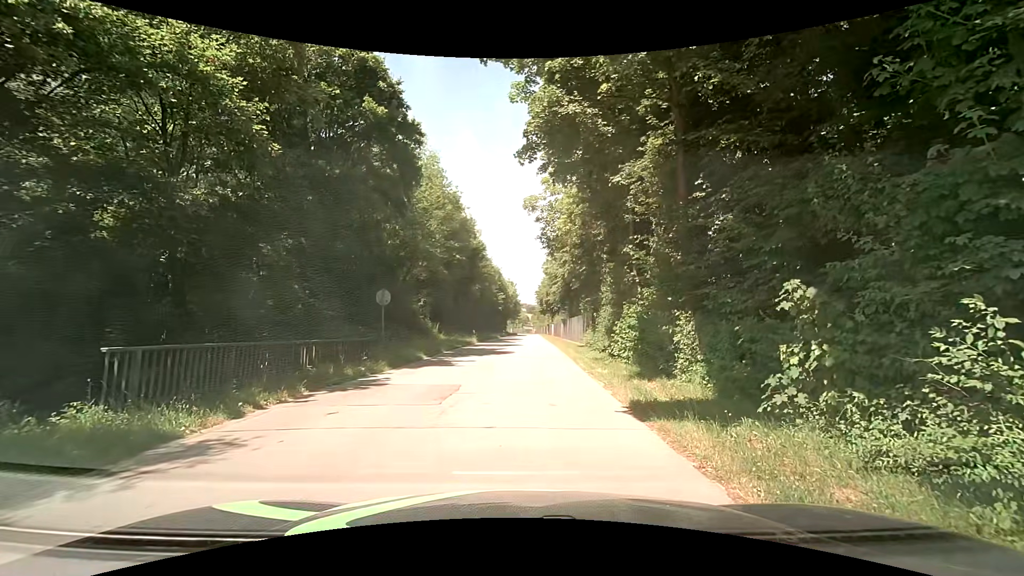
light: Day
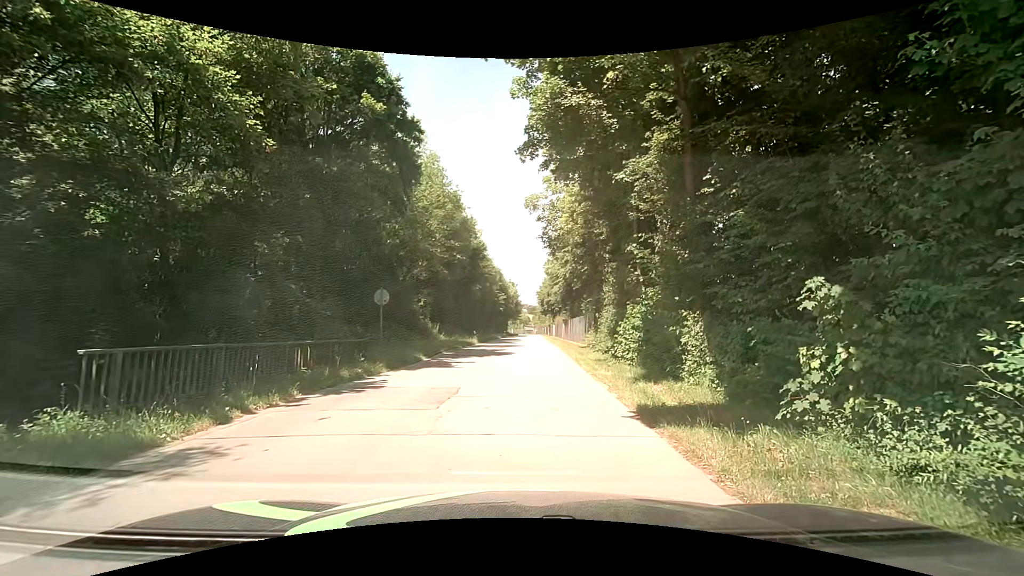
(0.0, +0.3) m; 0°
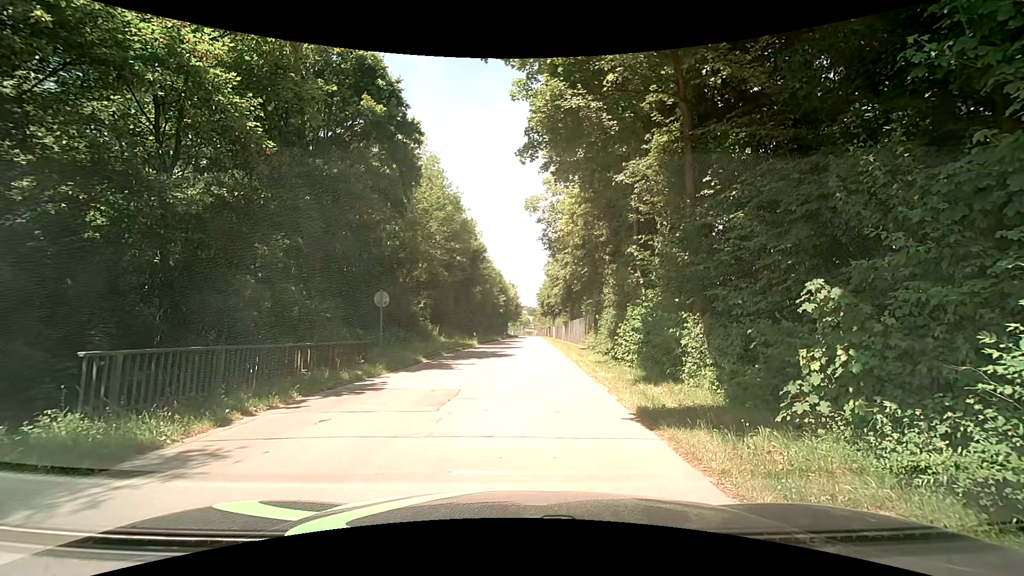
(0.0, +0.1) m; 0°
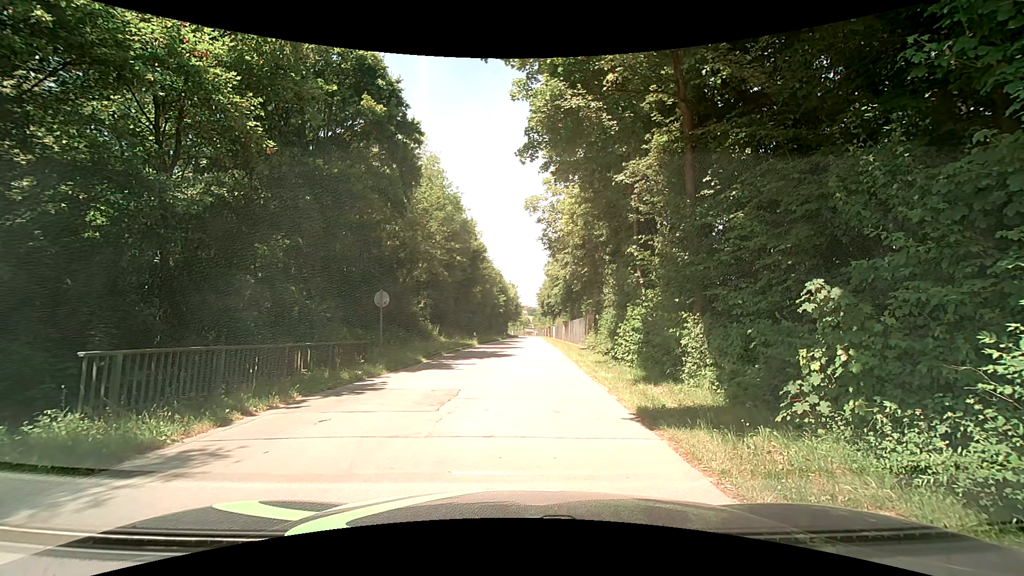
(0.0, 0.0) m; 0°
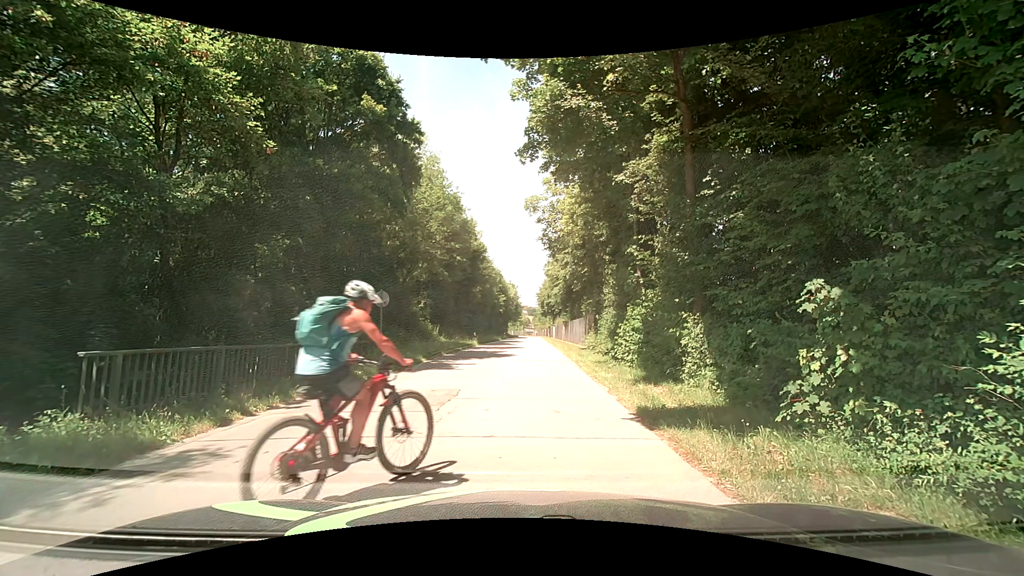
(0.0, 0.0) m; 0°
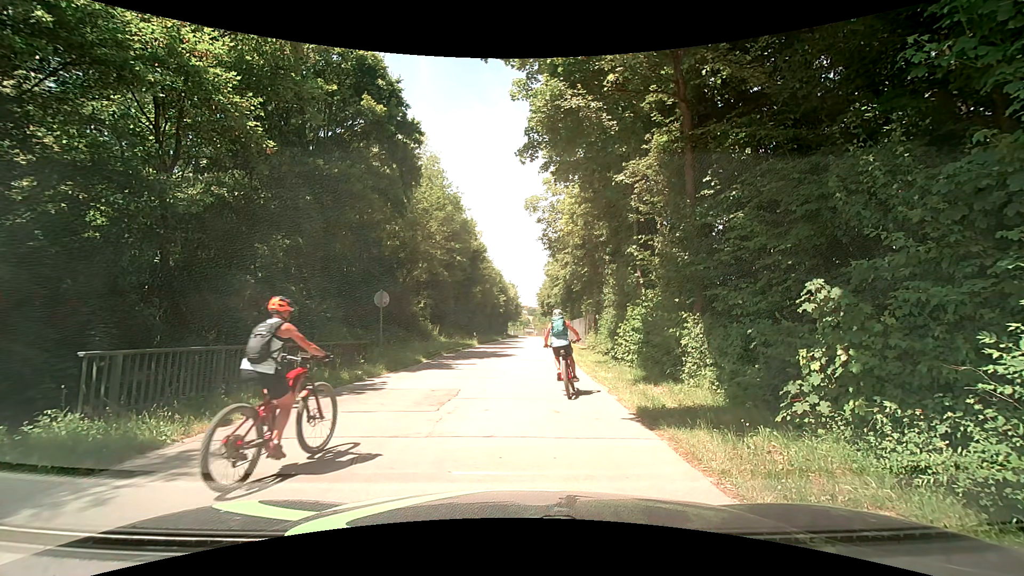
(0.0, 0.0) m; 0°
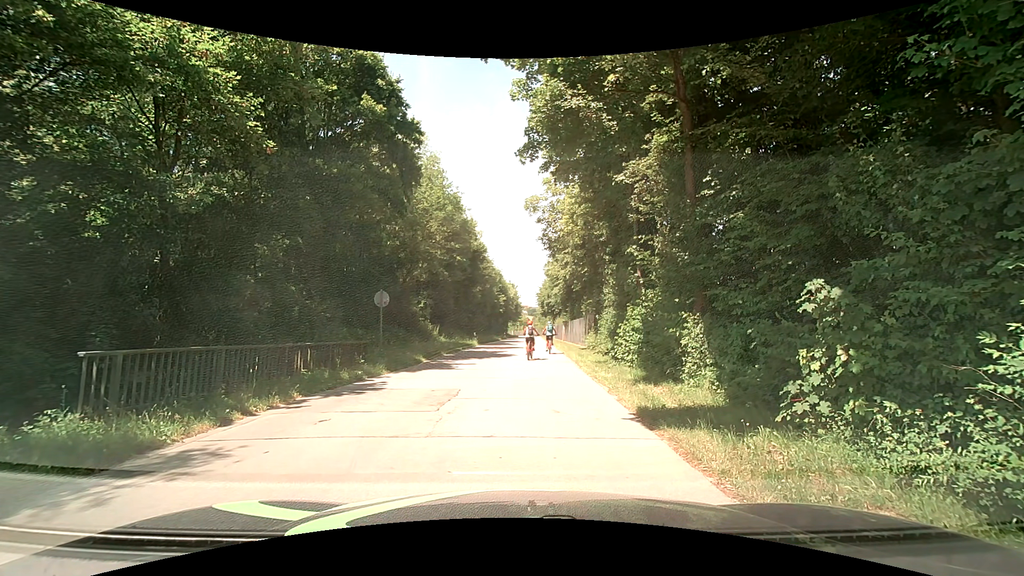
(0.0, 0.0) m; 0°
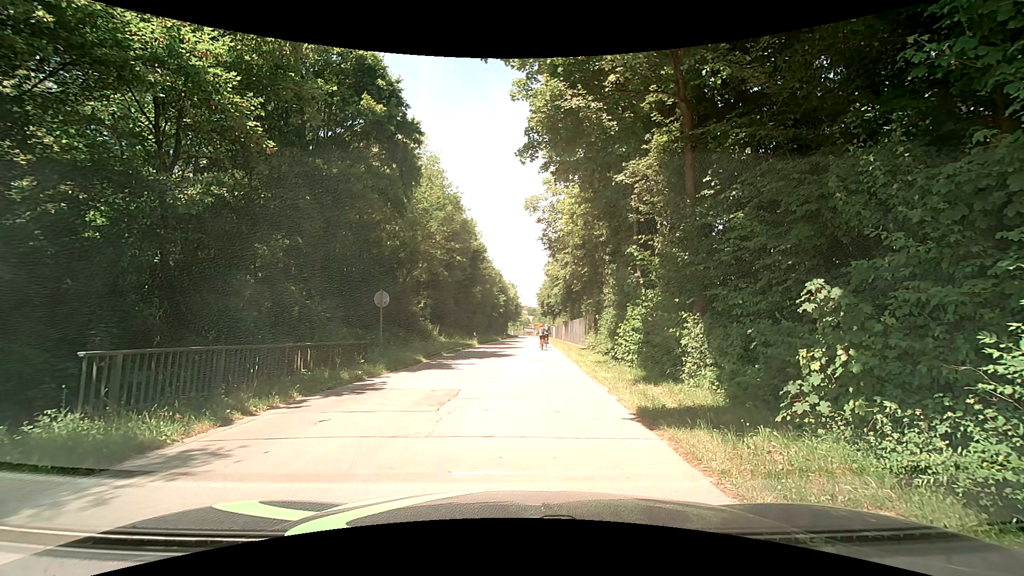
(0.0, 0.0) m; 0°
